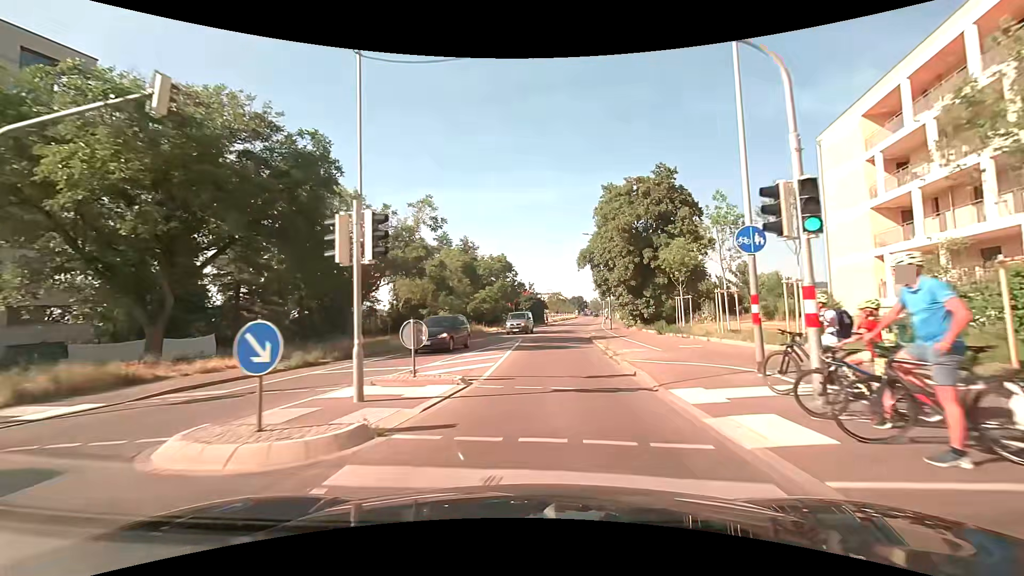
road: secondary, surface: asphalt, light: Day
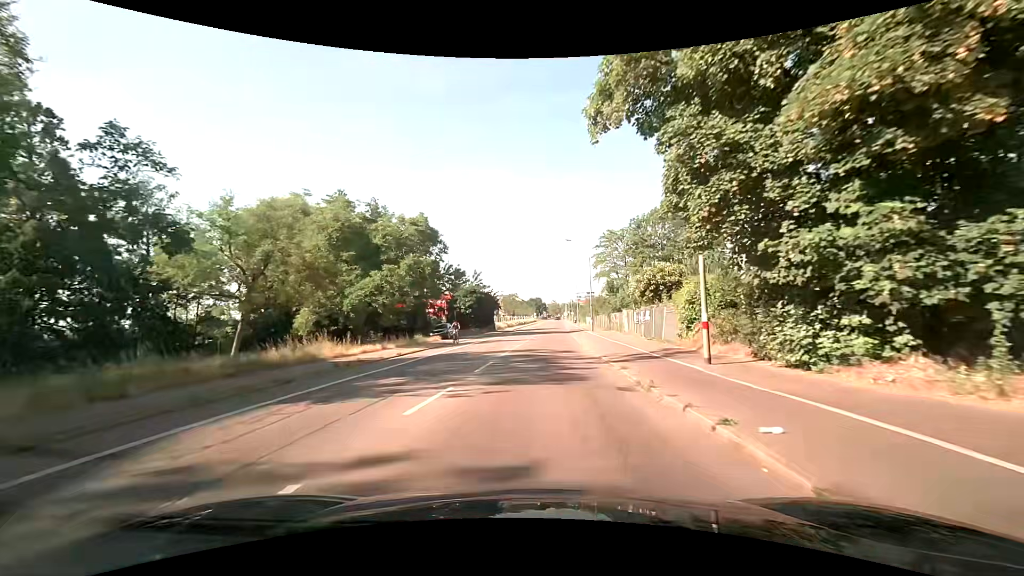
(+1.9, +34.0) m; +5°
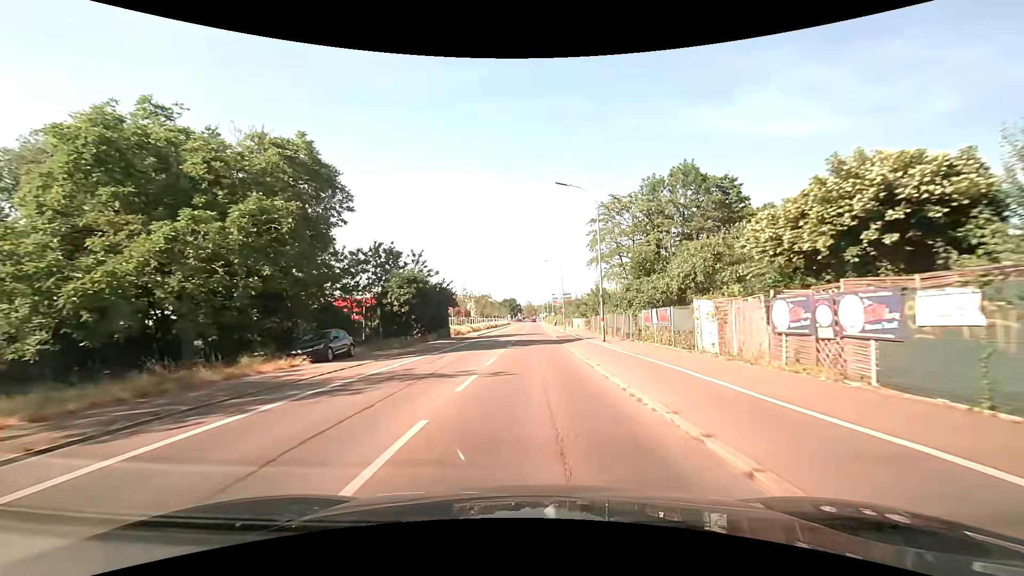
(+0.5, +21.3) m; +3°
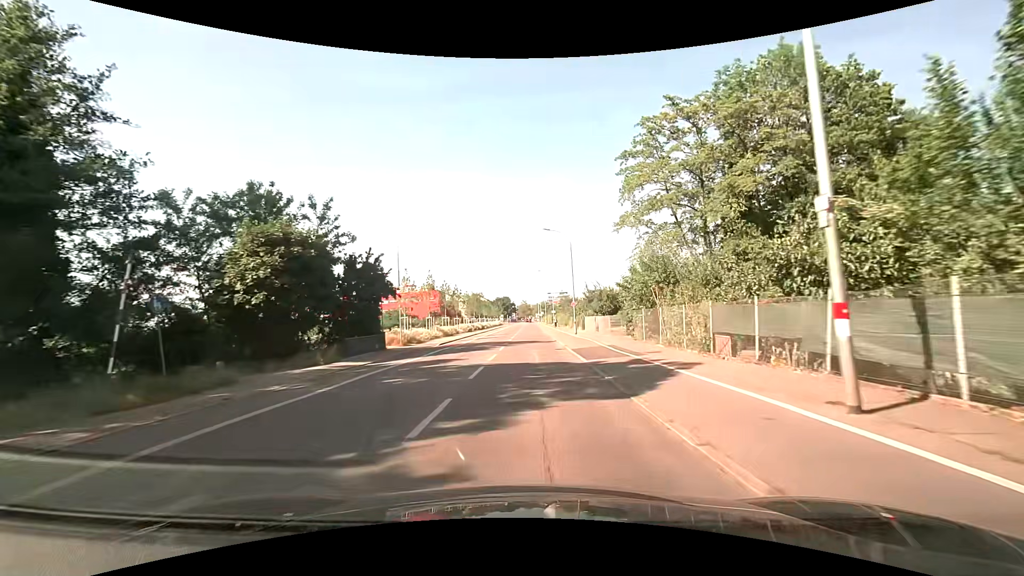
(+0.3, +21.9) m; +1°
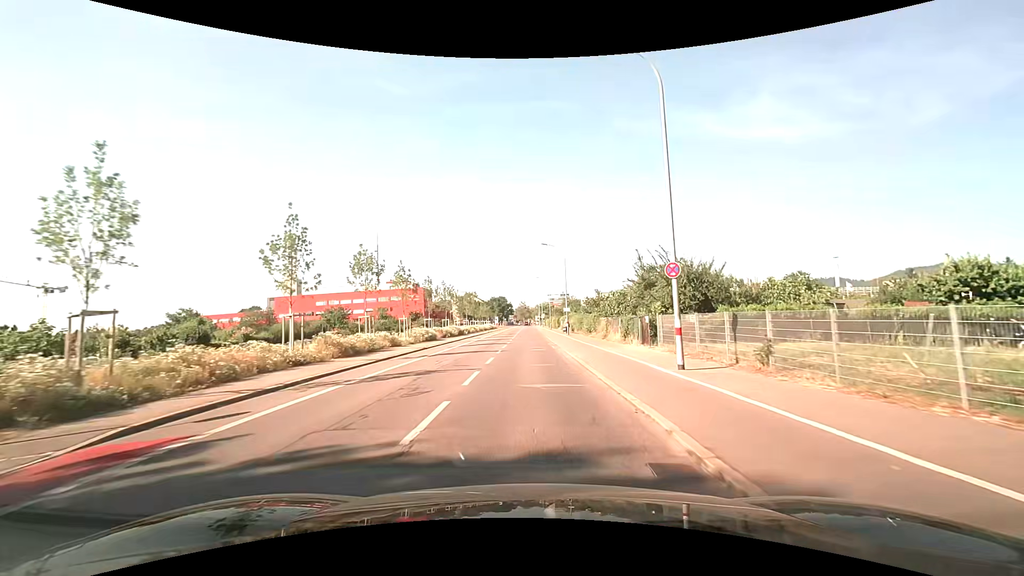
(0.0, +29.6) m; 0°
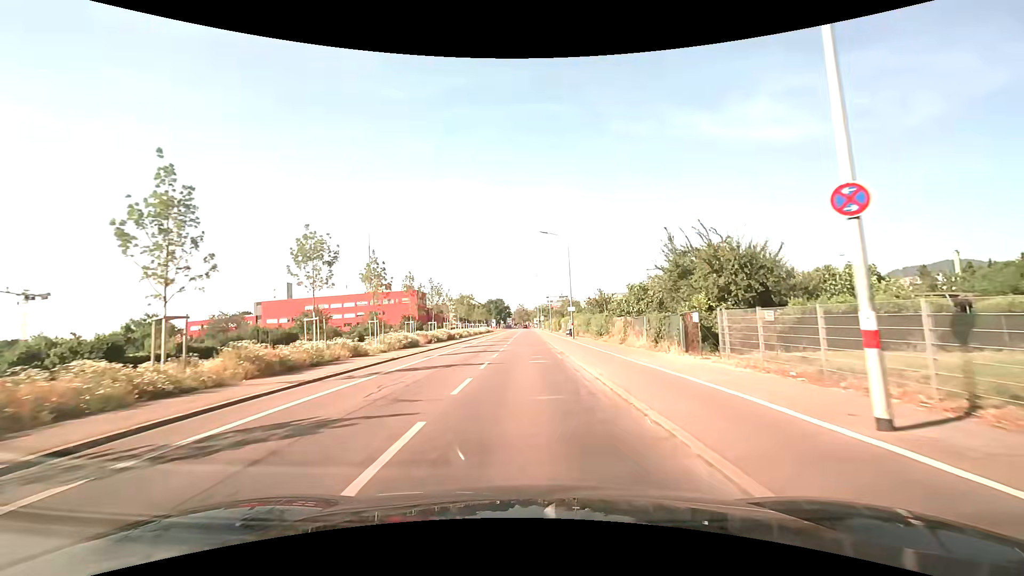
(+0.1, +7.4) m; +1°
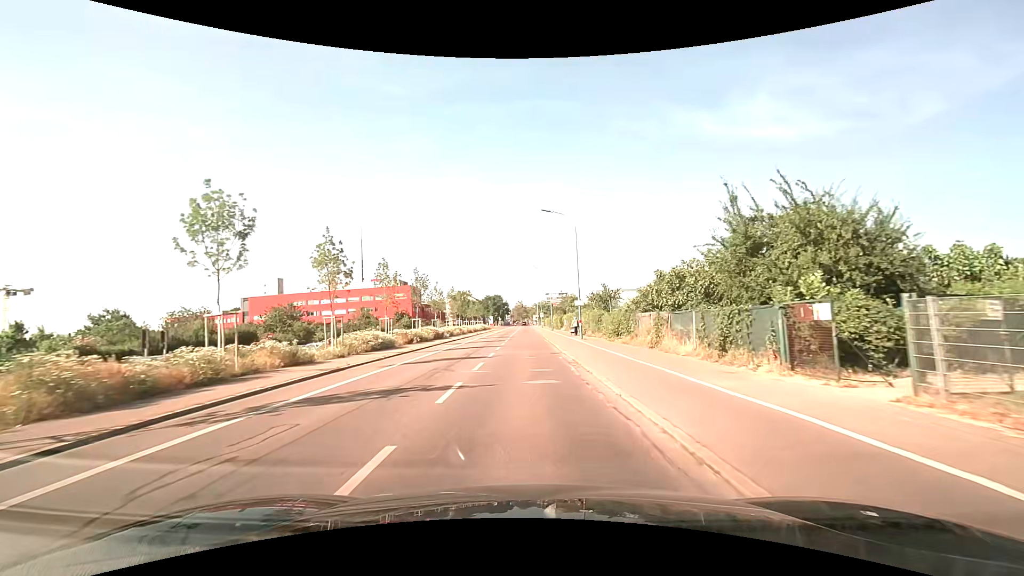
(0.0, +7.4) m; 0°
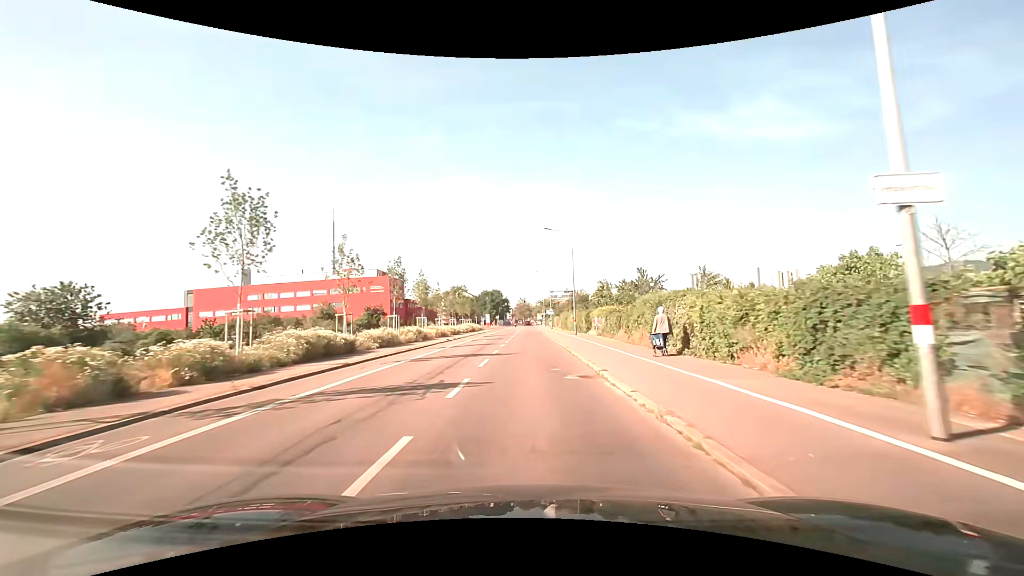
(-0.5, +29.6) m; -1°
(0, +10) (0, +20) (0, +30) (0, +40) (0, +50) (0, +60) (0, +70) (0, +80) (0, +90) (0, +100) m
